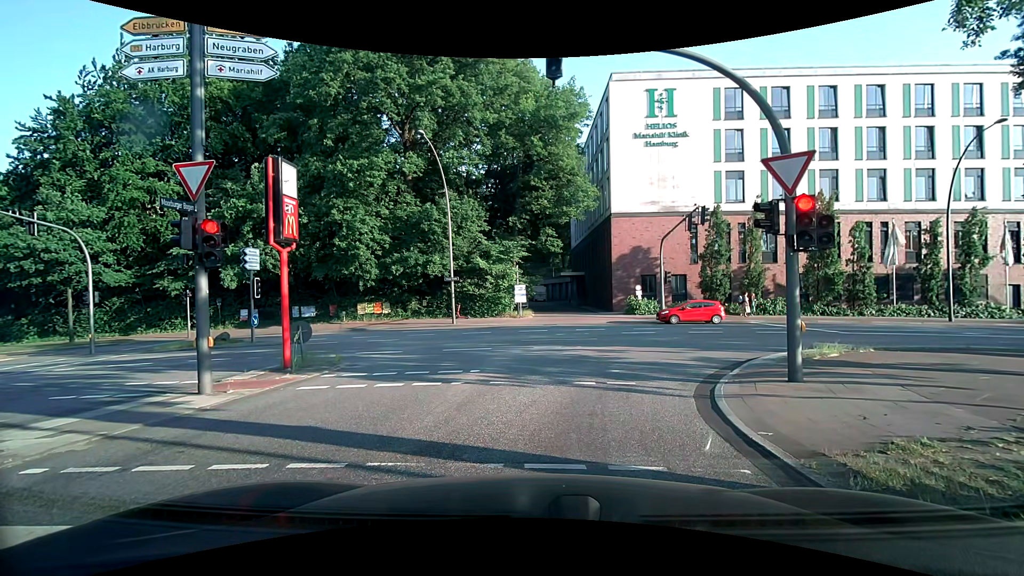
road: secondary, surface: asphalt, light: Day
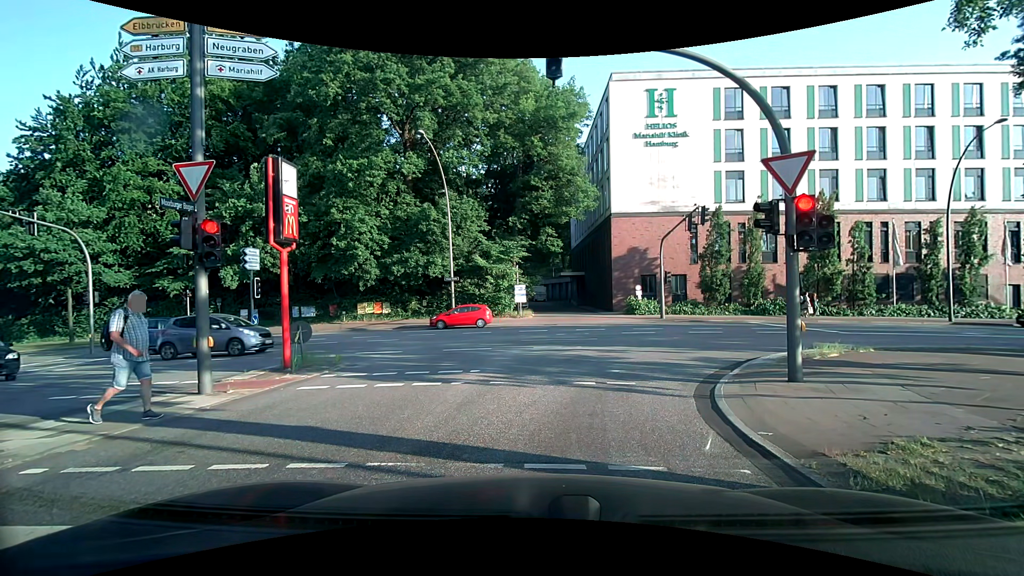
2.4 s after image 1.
(0.0, 0.0) m; 0°
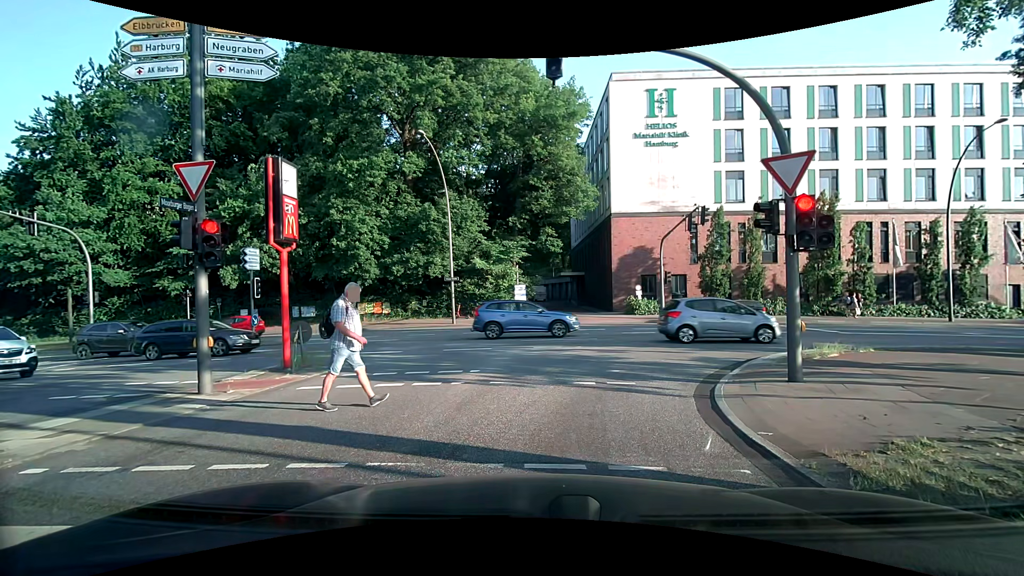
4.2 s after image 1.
(0.0, 0.0) m; 0°
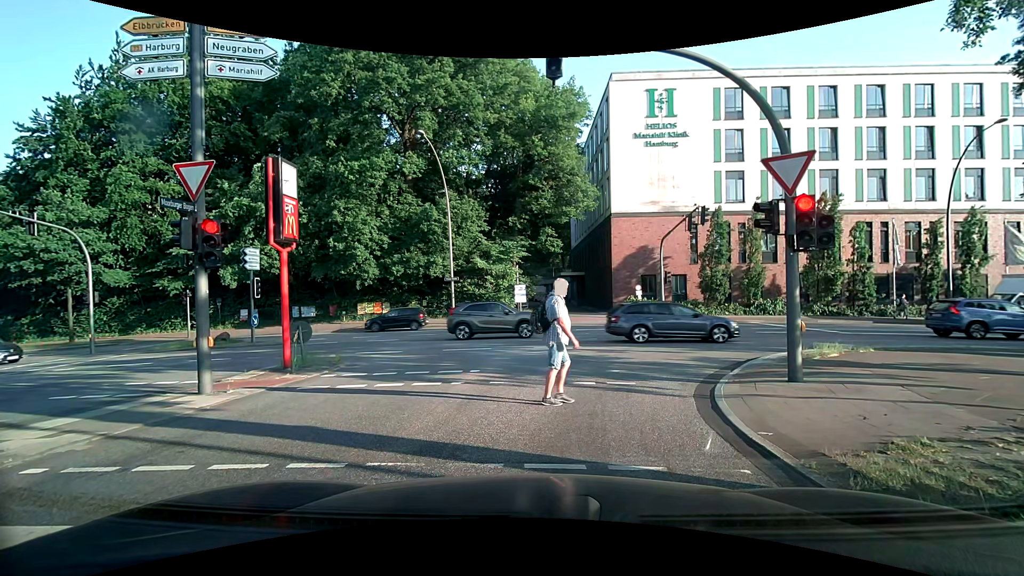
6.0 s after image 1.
(0.0, 0.0) m; 0°
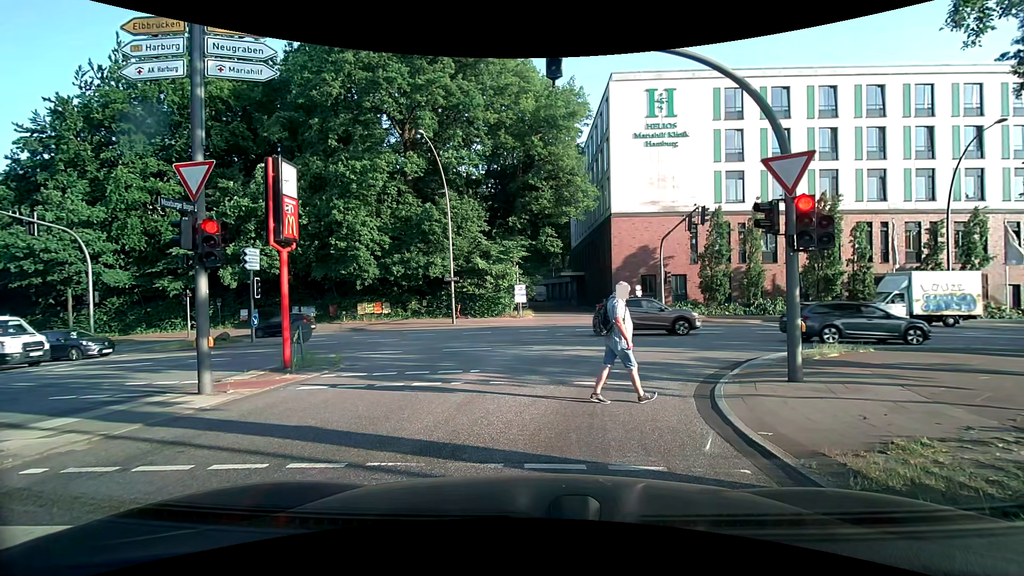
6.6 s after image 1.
(0.0, 0.0) m; 0°
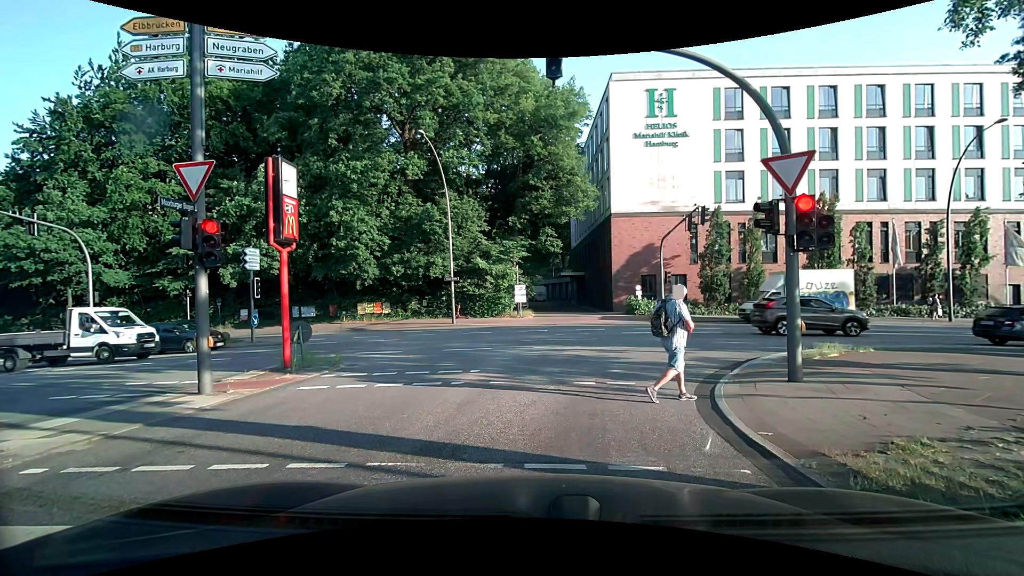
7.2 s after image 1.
(0.0, 0.0) m; 0°
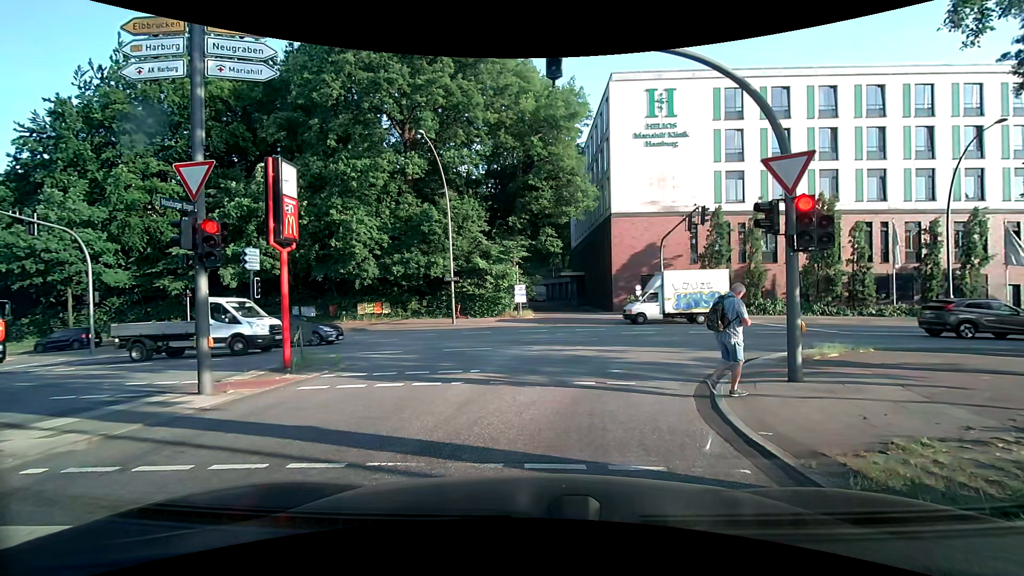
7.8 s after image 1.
(0.0, 0.0) m; 0°
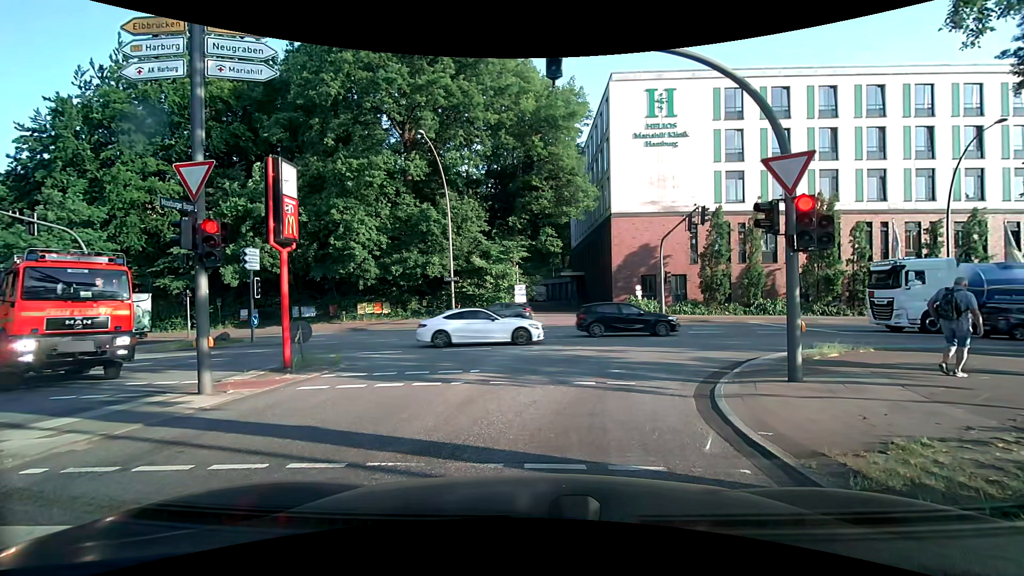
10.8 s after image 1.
(0.0, 0.0) m; 0°
